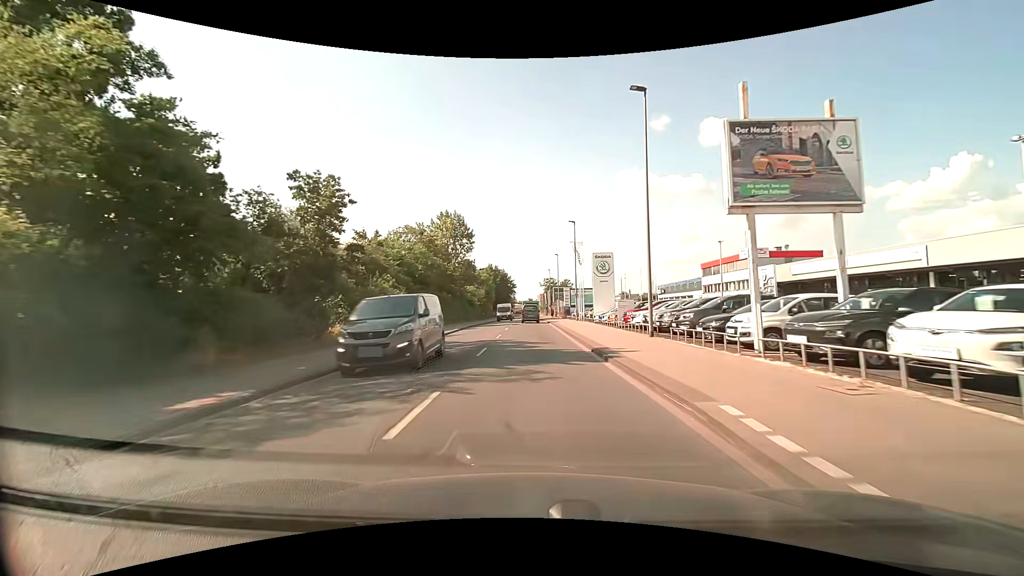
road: unclassified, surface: asphalt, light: Day
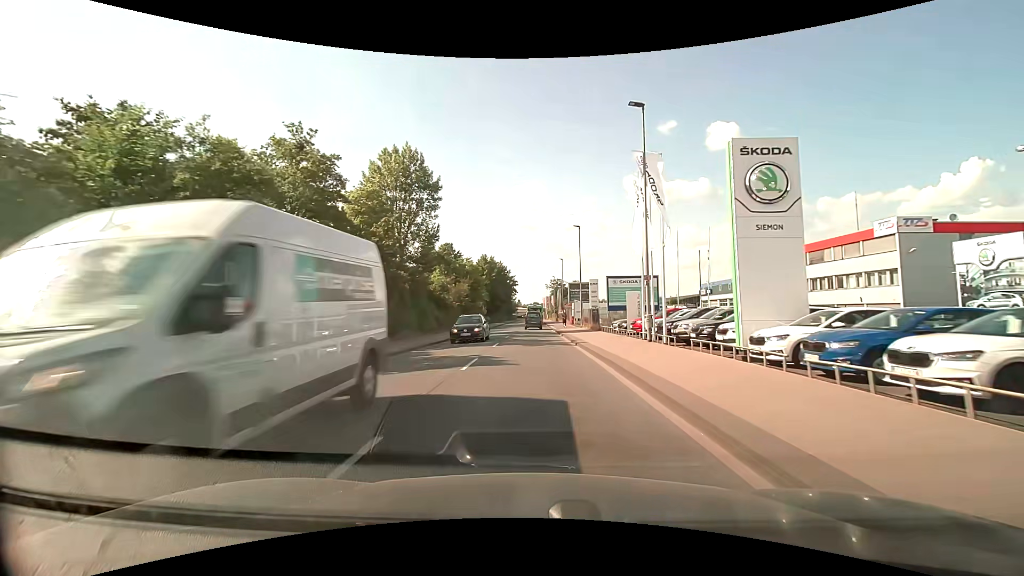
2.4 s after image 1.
(-0.3, +30.1) m; -1°
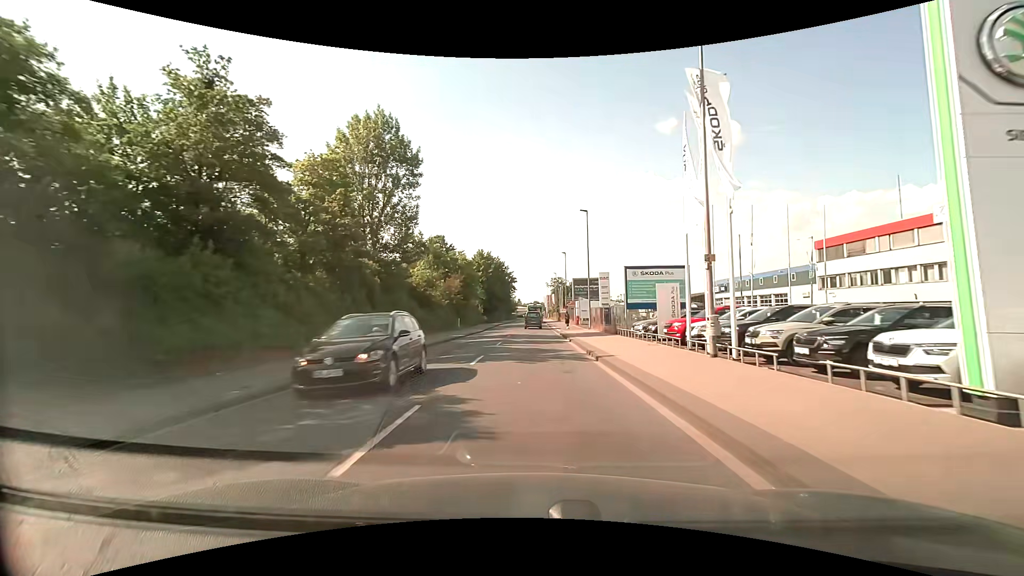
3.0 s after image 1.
(0.0, +7.3) m; 0°
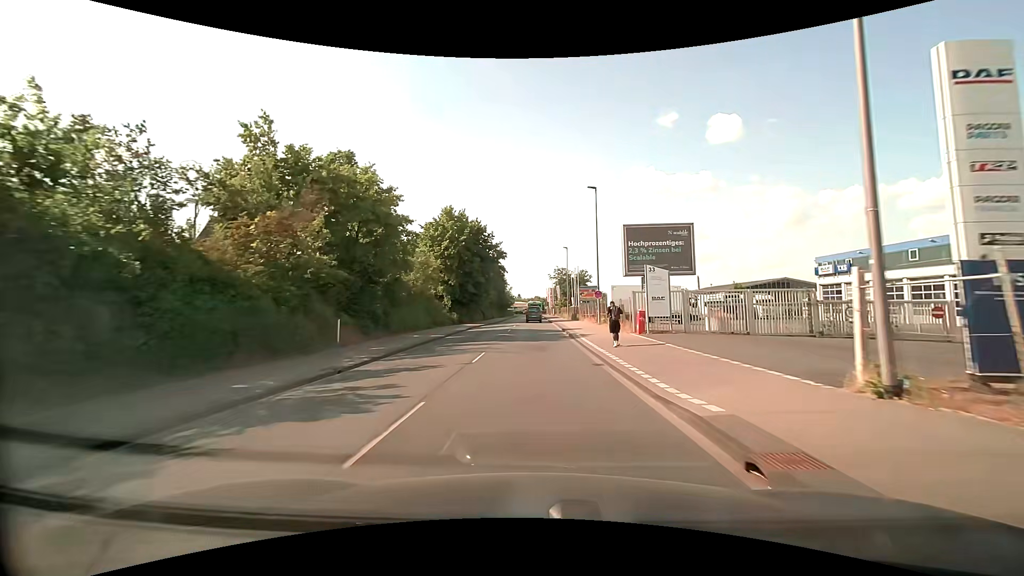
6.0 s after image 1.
(0.0, +35.9) m; 0°
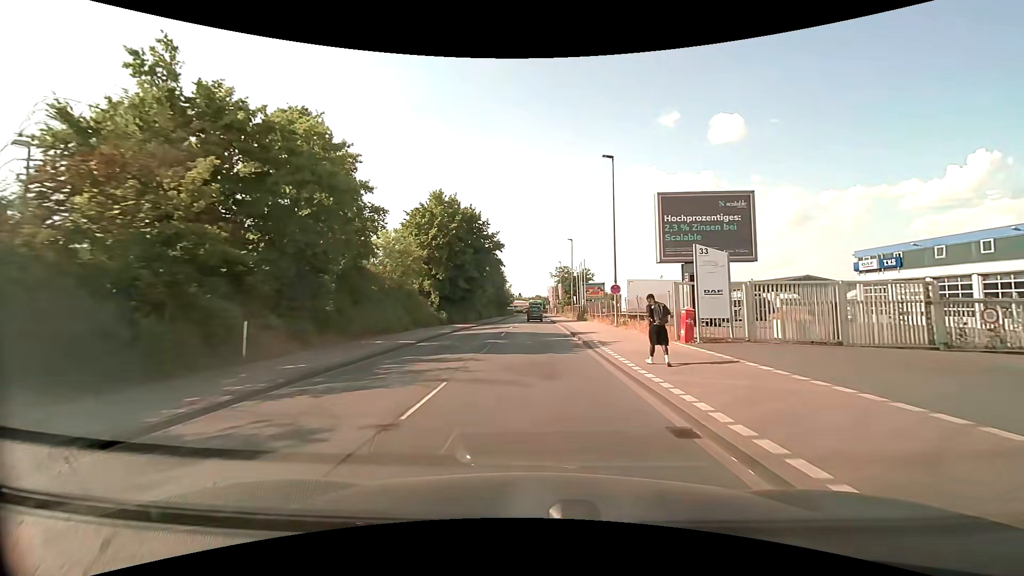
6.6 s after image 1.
(0.0, +7.3) m; 0°
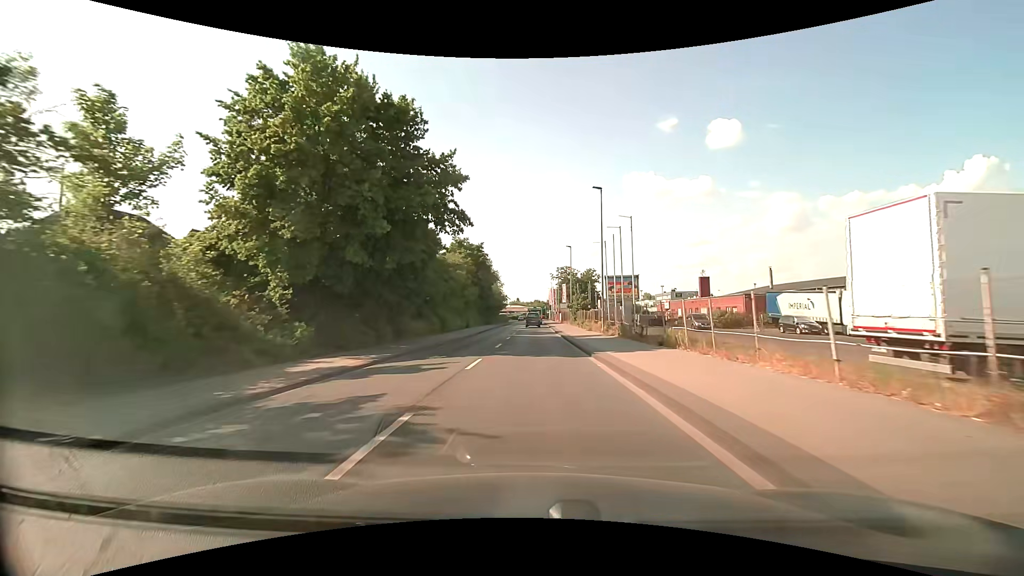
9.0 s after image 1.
(-0.2, +29.6) m; 0°
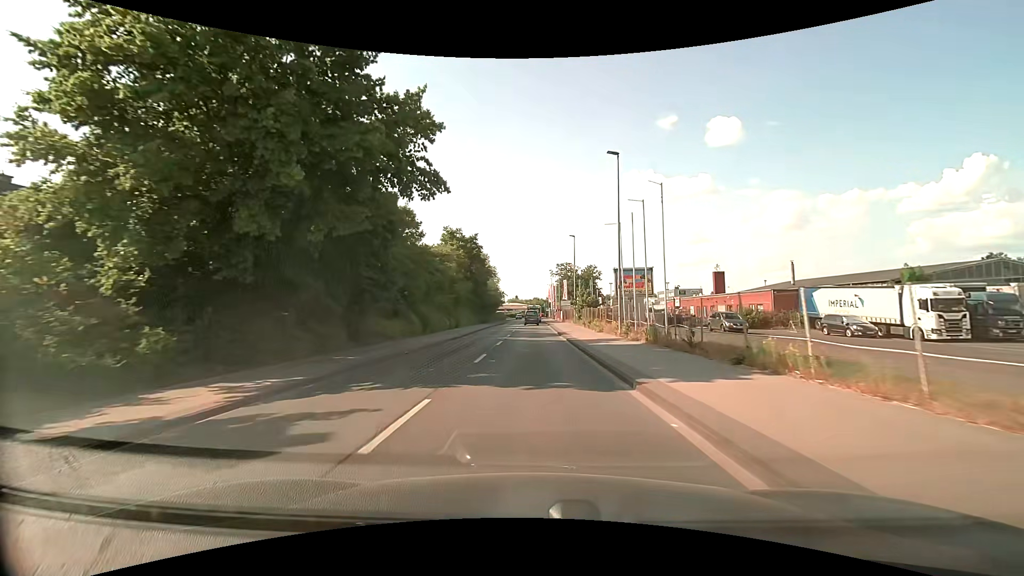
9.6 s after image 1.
(0.0, +7.4) m; 0°
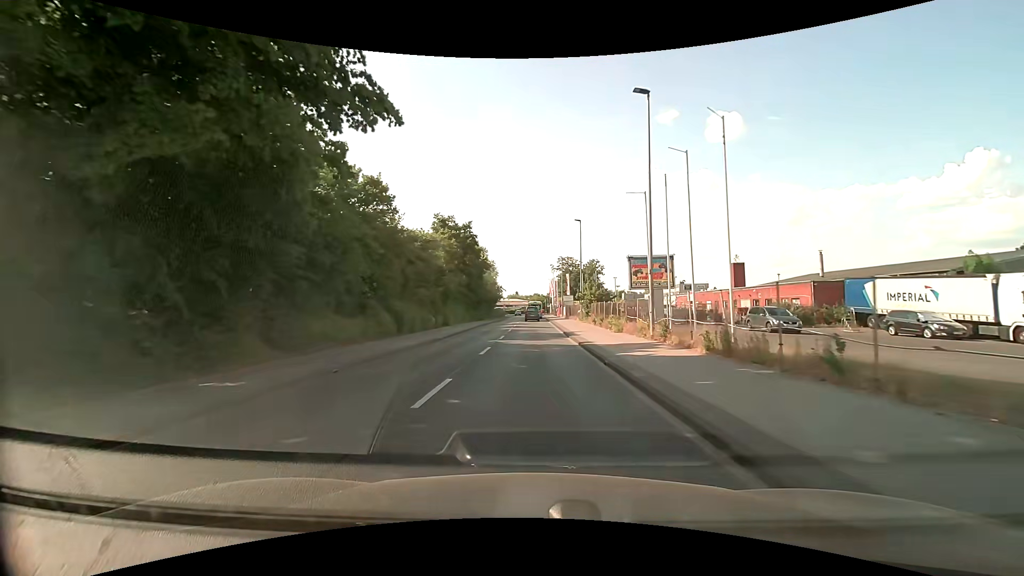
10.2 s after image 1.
(0.0, +7.4) m; 0°
(0, +10) (0, +20) (0, +30) (0, +40) (0, +50) (0, +60) (0, +70) (0, +80) (0, +90) (0, +100) m
